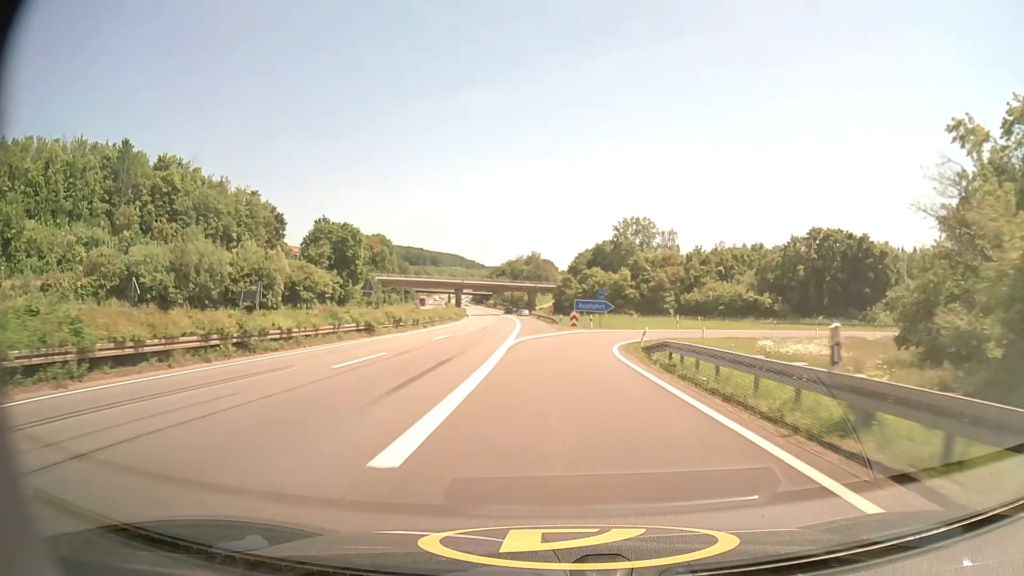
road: motorway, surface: asphalt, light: Day
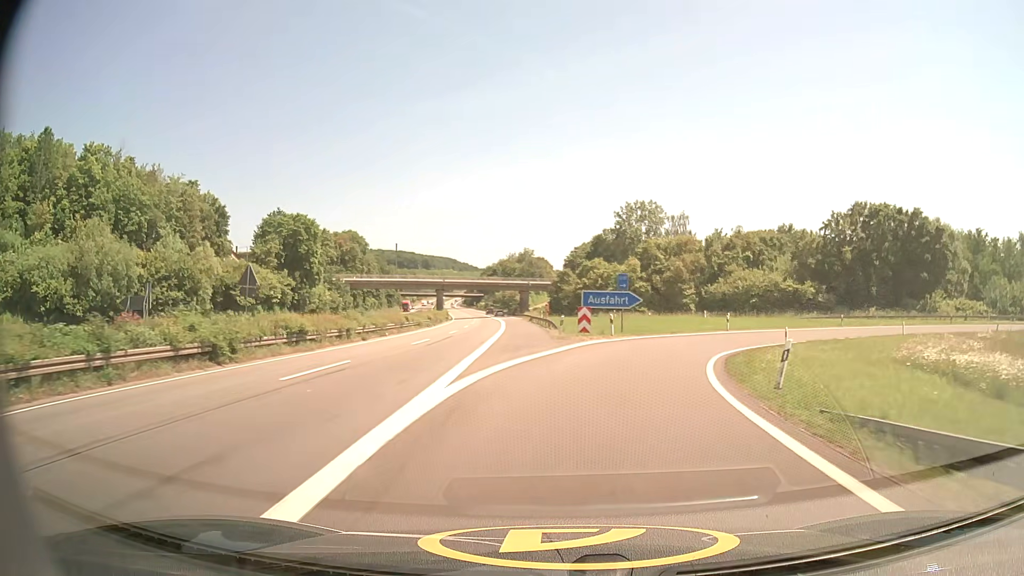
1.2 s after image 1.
(-0.1, +20.1) m; 0°
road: motorway_link
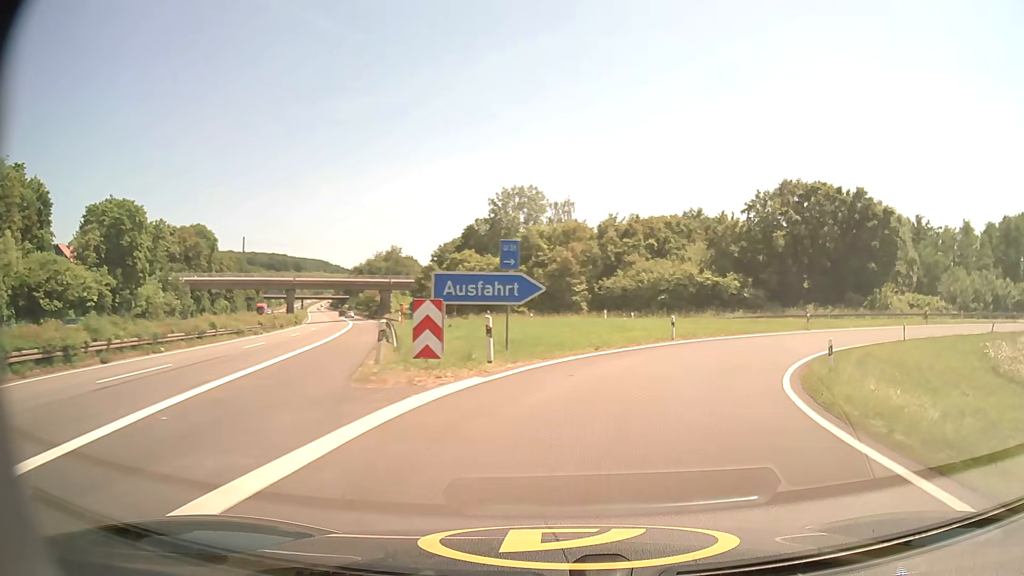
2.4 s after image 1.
(+1.0, +17.4) m; +9°
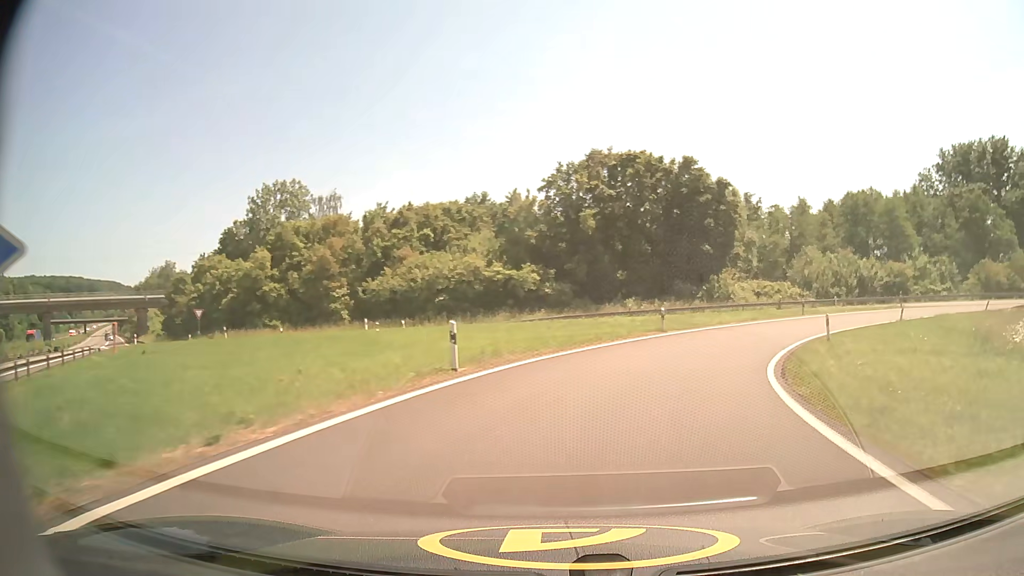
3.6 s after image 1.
(+2.4, +15.2) m; +18°
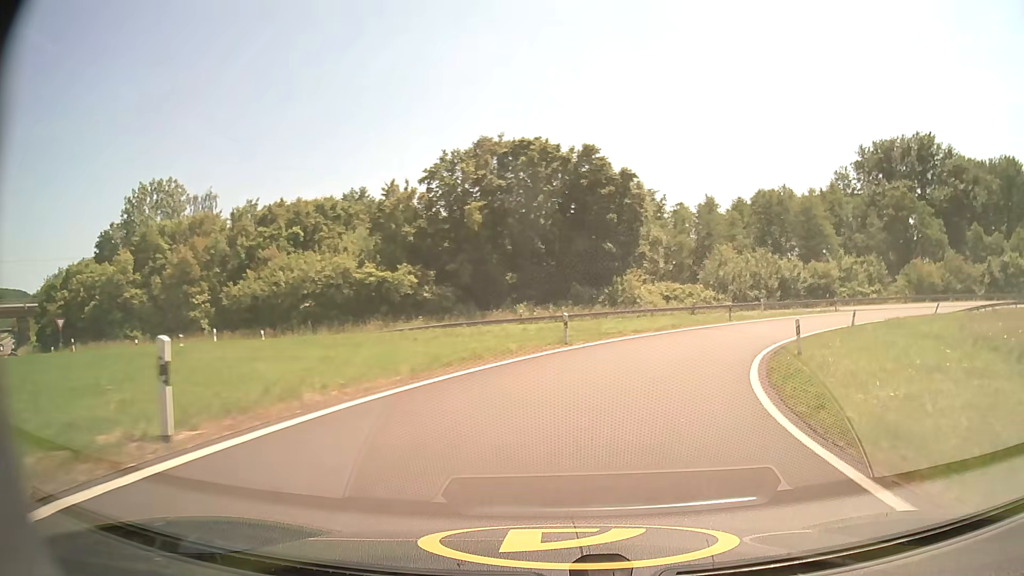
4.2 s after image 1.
(+0.6, +7.6) m; +9°
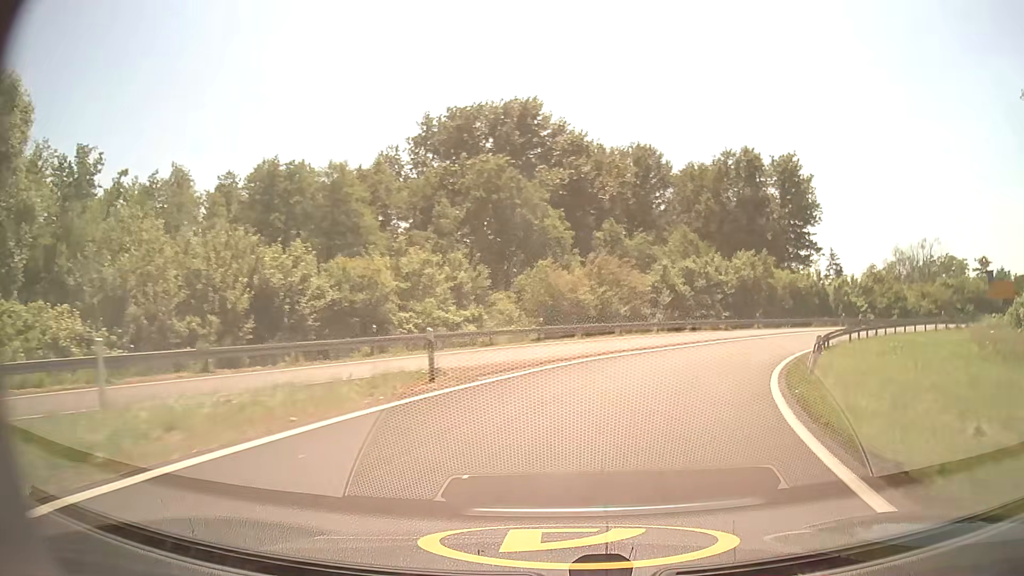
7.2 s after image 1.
(+13.8, +36.2) m; +41°
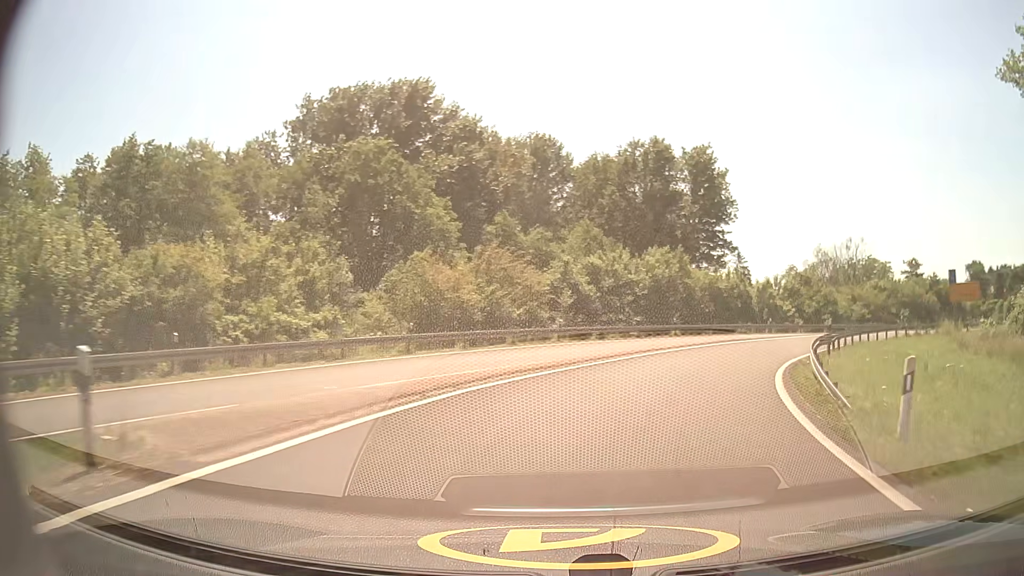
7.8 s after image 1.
(+0.6, +8.1) m; +9°
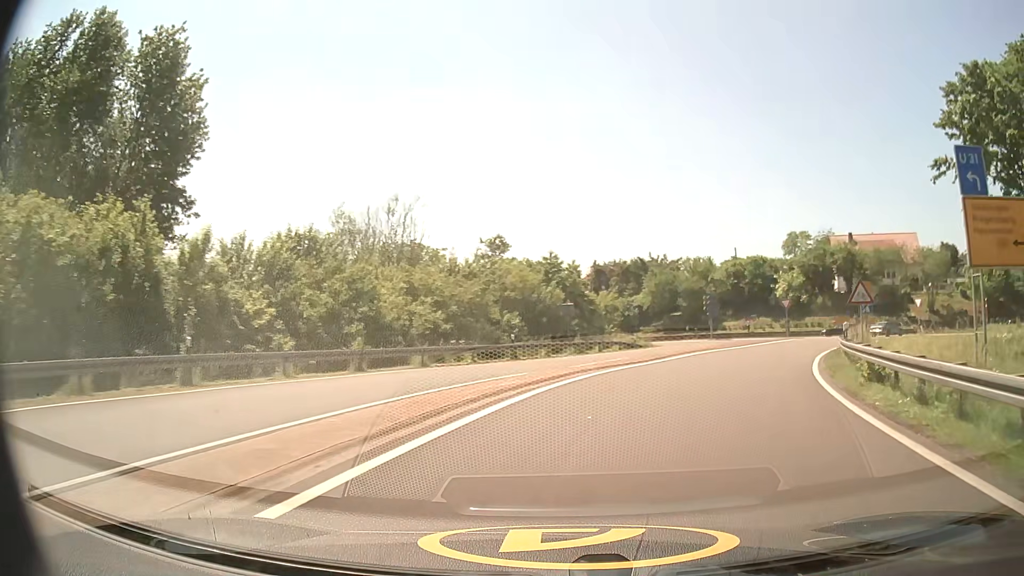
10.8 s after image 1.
(+14.1, +36.0) m; +41°
(+1, +10) (+4, +19) (+8, +28) (+13, +37) (+18, +46) (+23, +55) (+28, +63) (+28, +73) (+22, +81) (+15, +88) m
